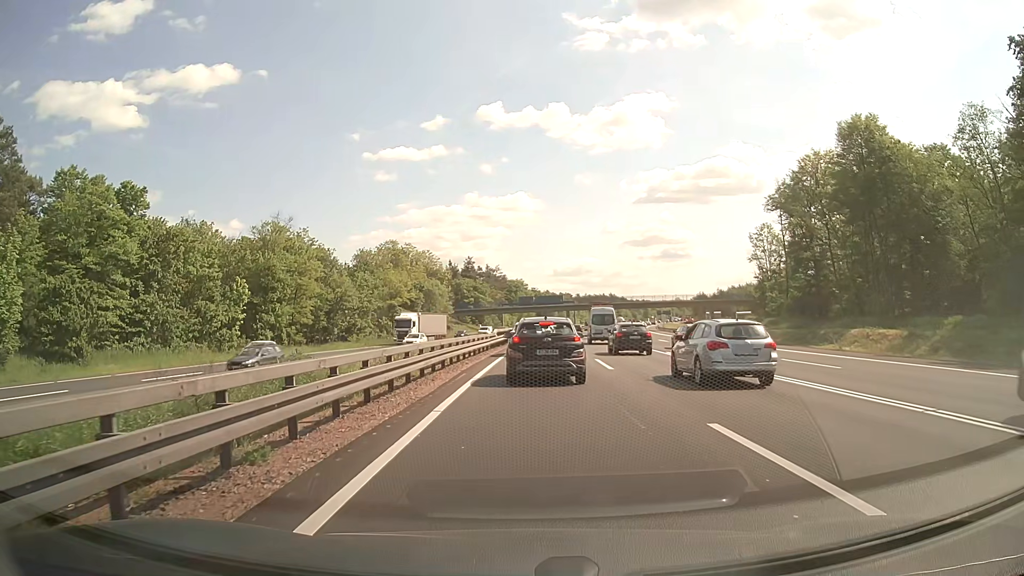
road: motorway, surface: asphalt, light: Day
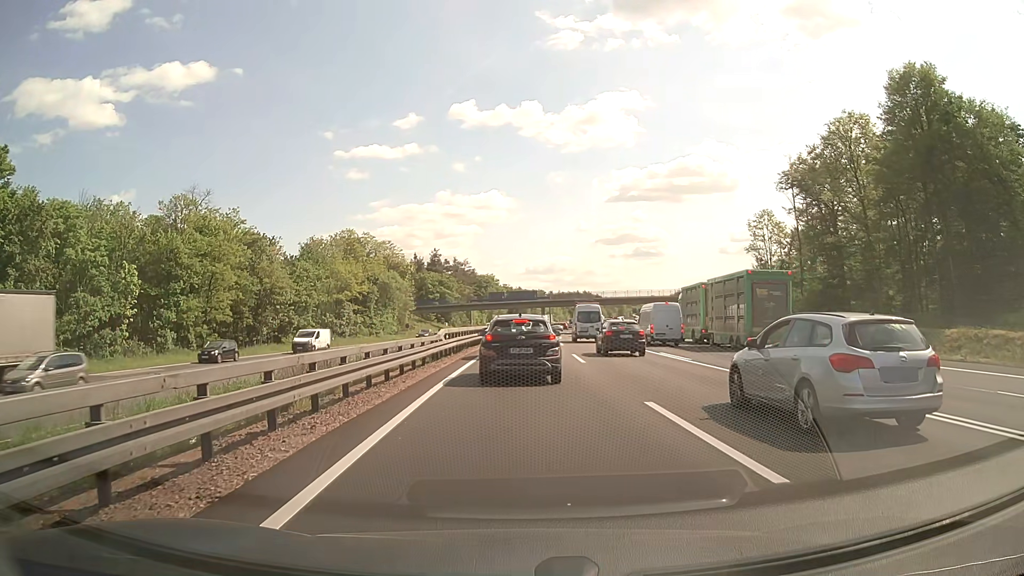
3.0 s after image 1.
(+0.4, +15.6) m; +2°
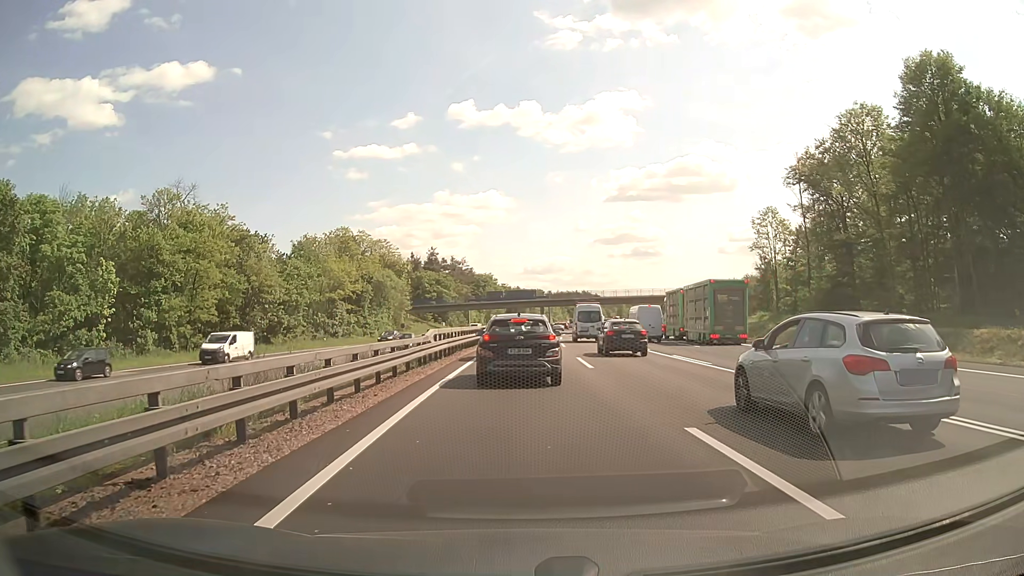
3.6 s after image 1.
(0.0, +2.9) m; 0°
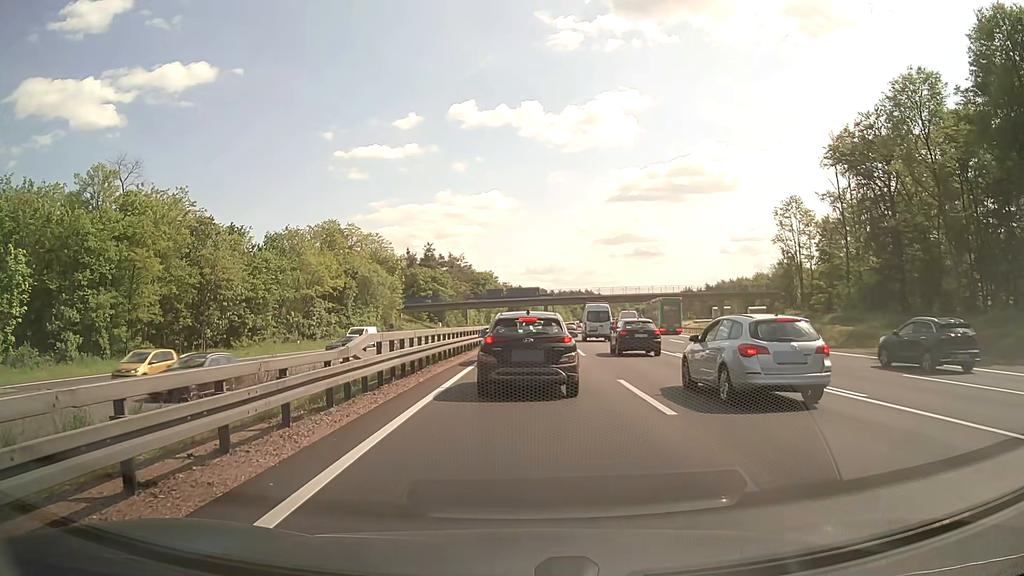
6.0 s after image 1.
(0.0, +10.5) m; 0°
(0, +10) (0, +20) (0, +30) (0, +40) (+1, +50) (+2, +60) (+3, +70) (+4, +80) (+4, +90) (+5, +100) m
